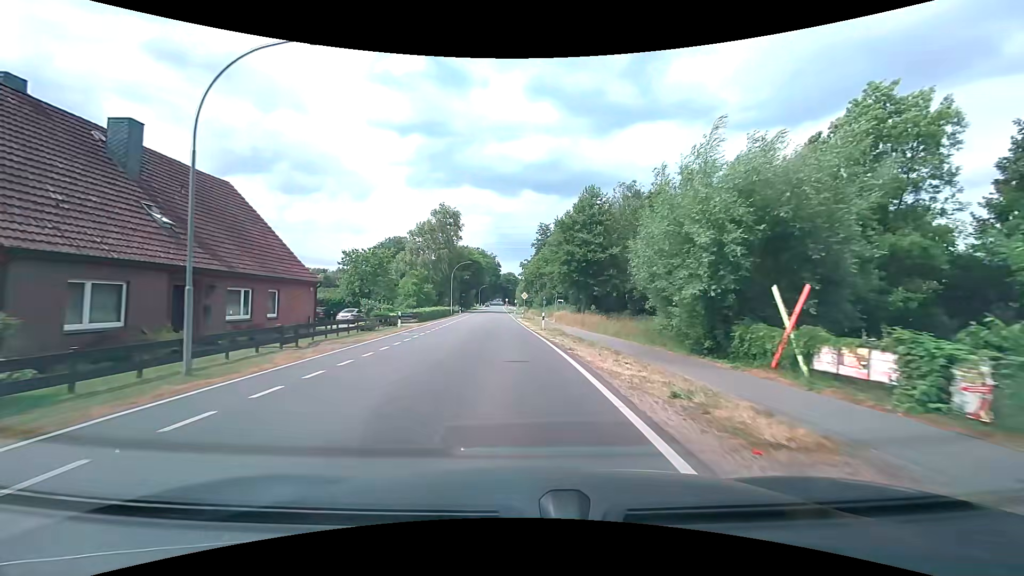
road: tertiary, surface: asphalt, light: Day
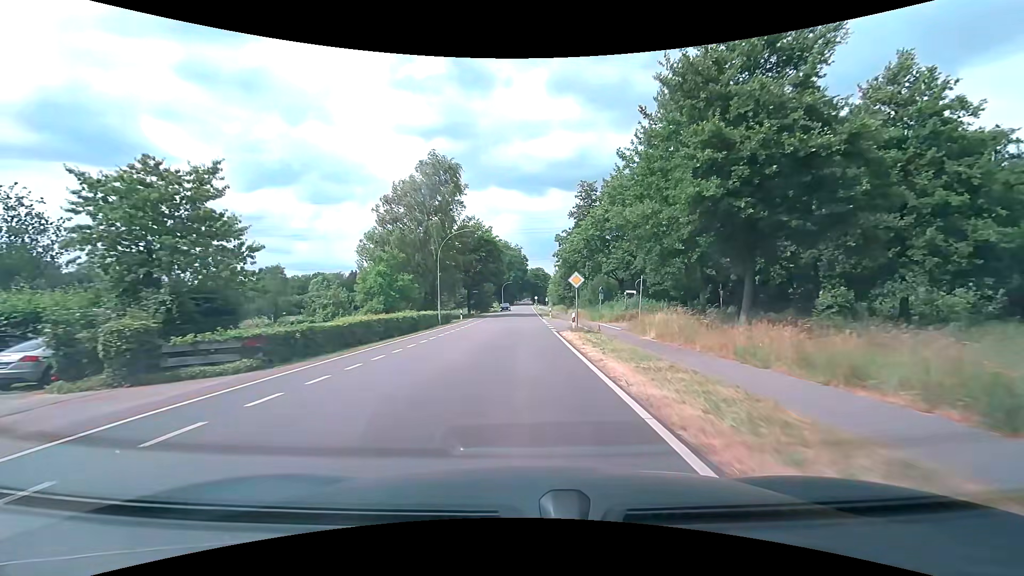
(-1.1, +30.6) m; -3°
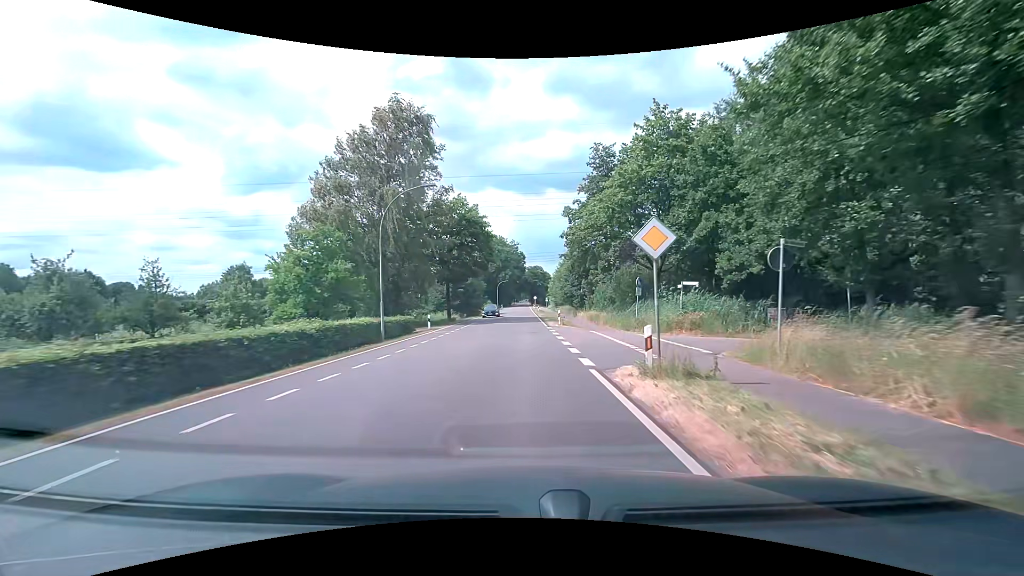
(0.0, +15.3) m; 0°
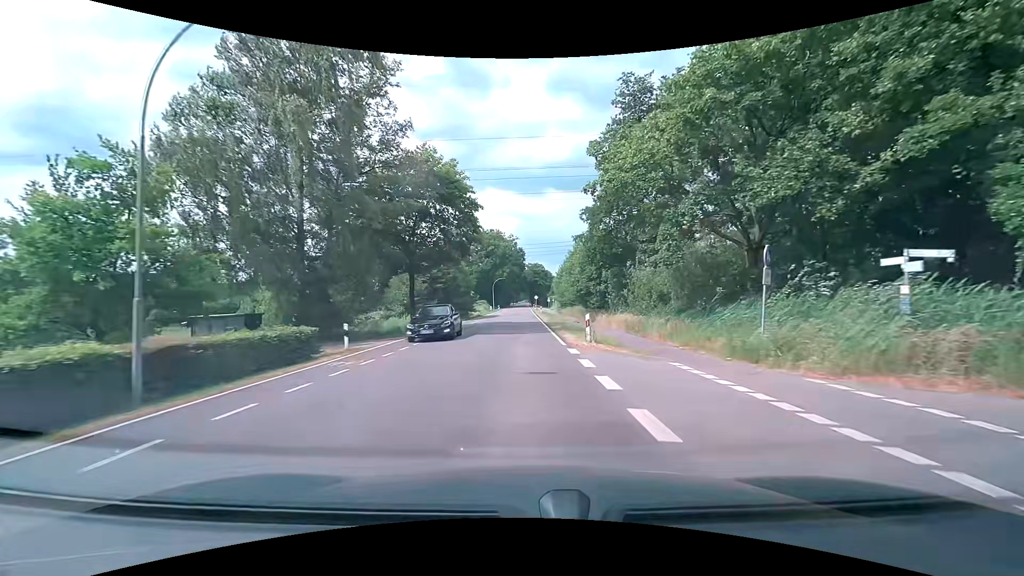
(-0.1, +15.3) m; 0°
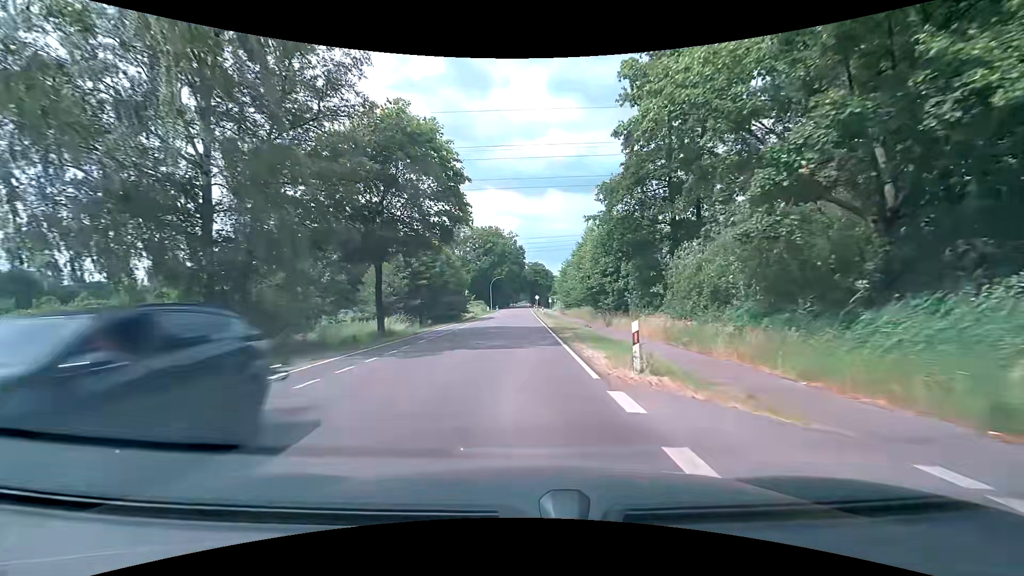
(0.0, +7.6) m; +1°
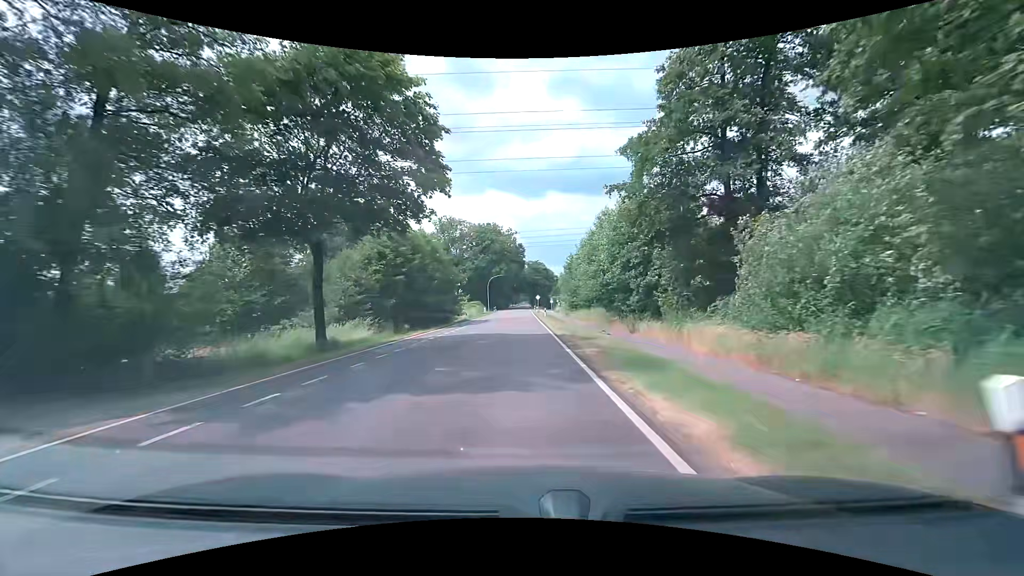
(0.0, +7.6) m; -1°
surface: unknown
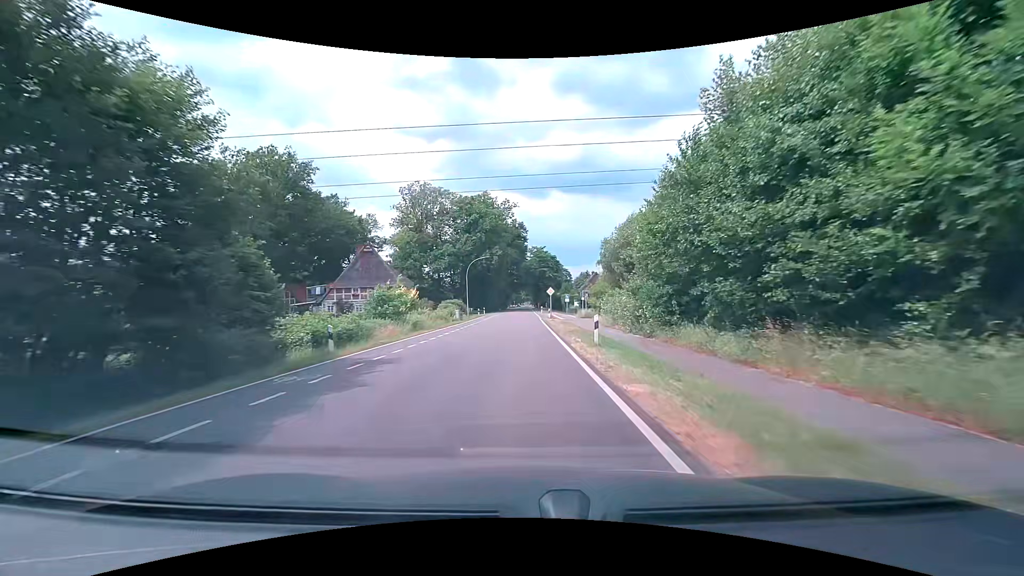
(+0.1, +38.0) m; 0°
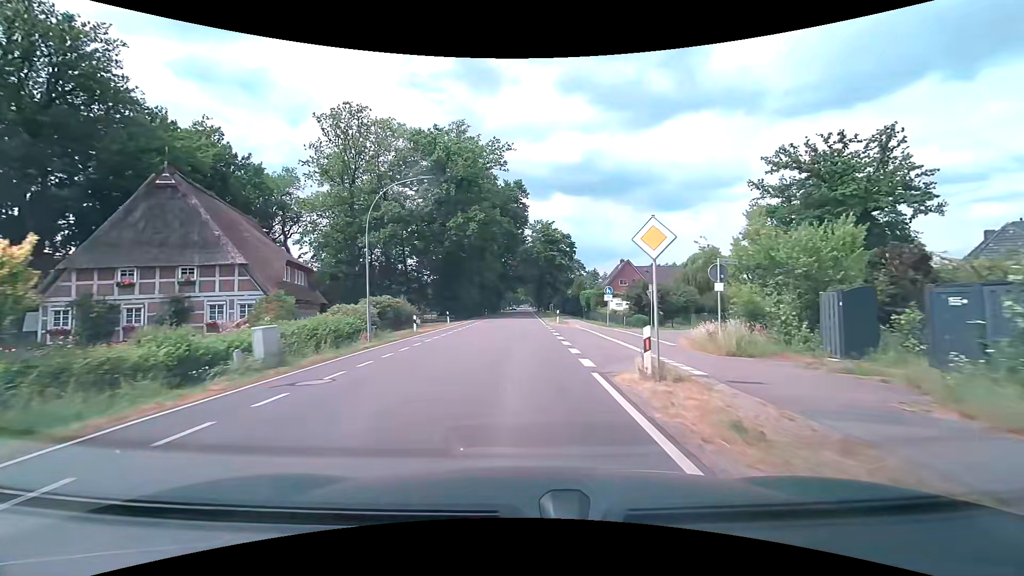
(-0.1, +38.1) m; 0°
